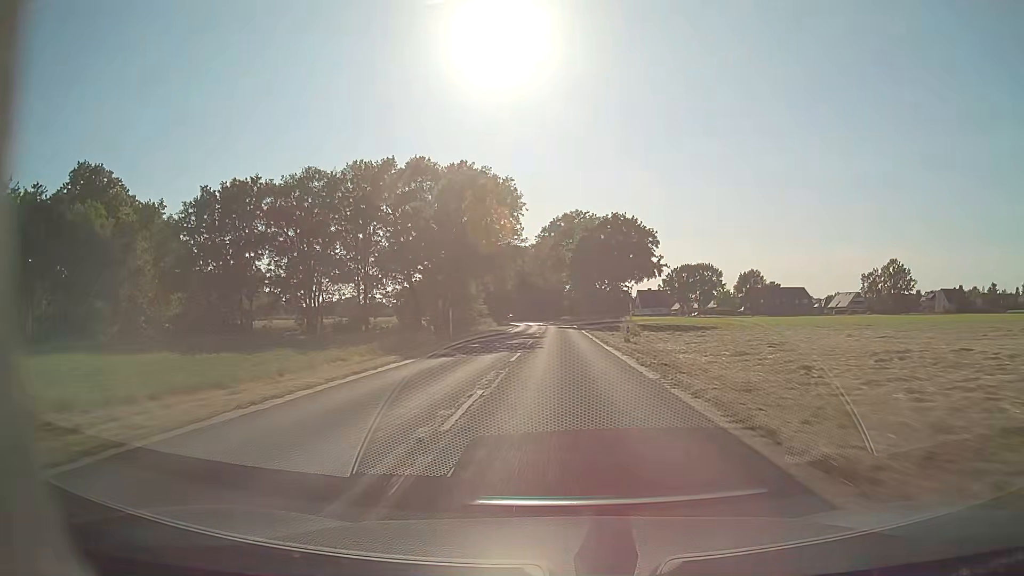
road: secondary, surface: asphalt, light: Day
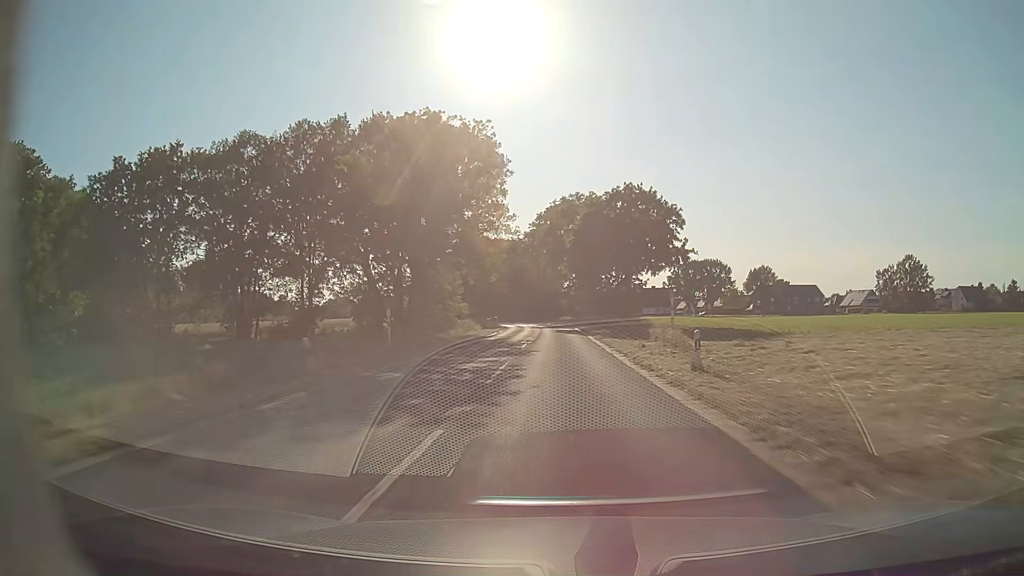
(+0.1, +15.9) m; 0°
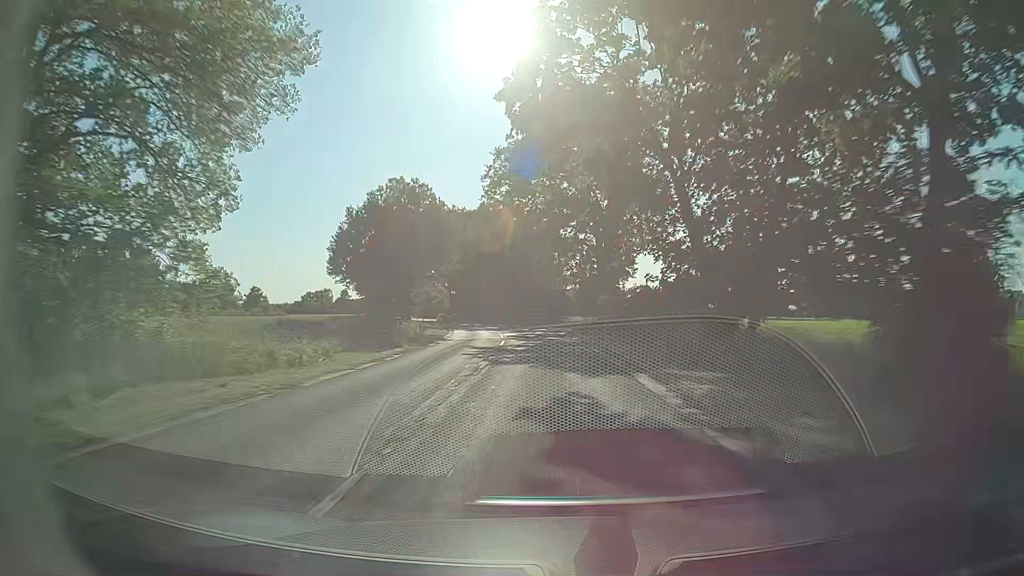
(0.0, +47.3) m; 0°
(0, +10) (0, +20) (-1, +30) (-2, +40) (-3, +50) (-4, +60) (-6, +70) (-8, +79) (-11, +89) (-13, +99) m
